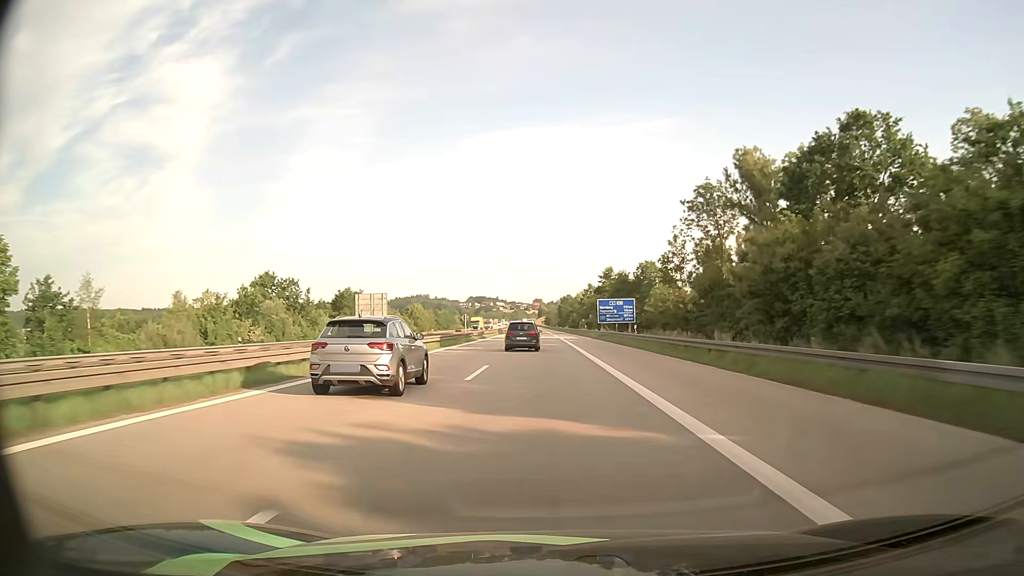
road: motorway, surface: asphalt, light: Day
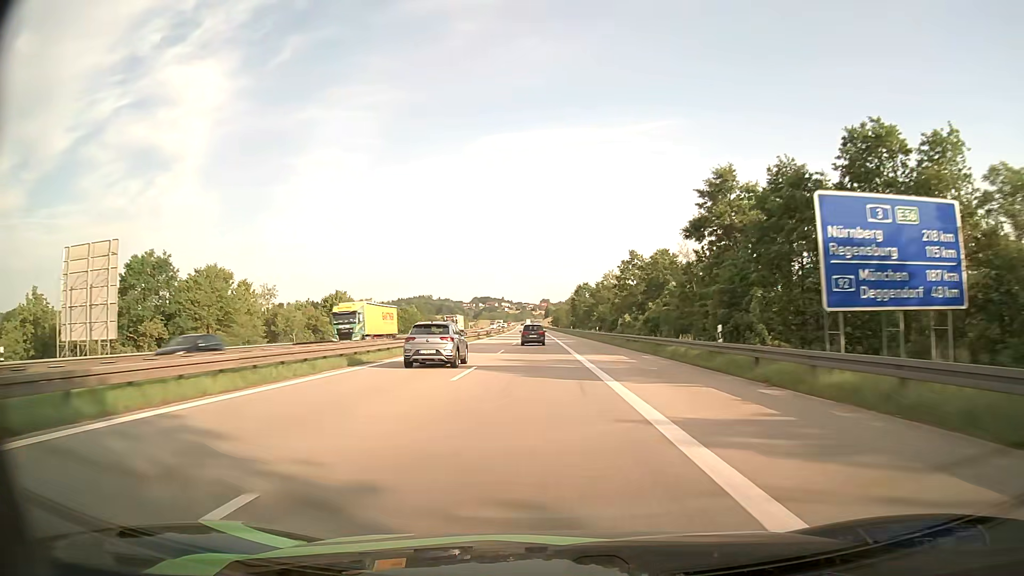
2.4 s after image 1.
(-0.2, +71.3) m; 0°
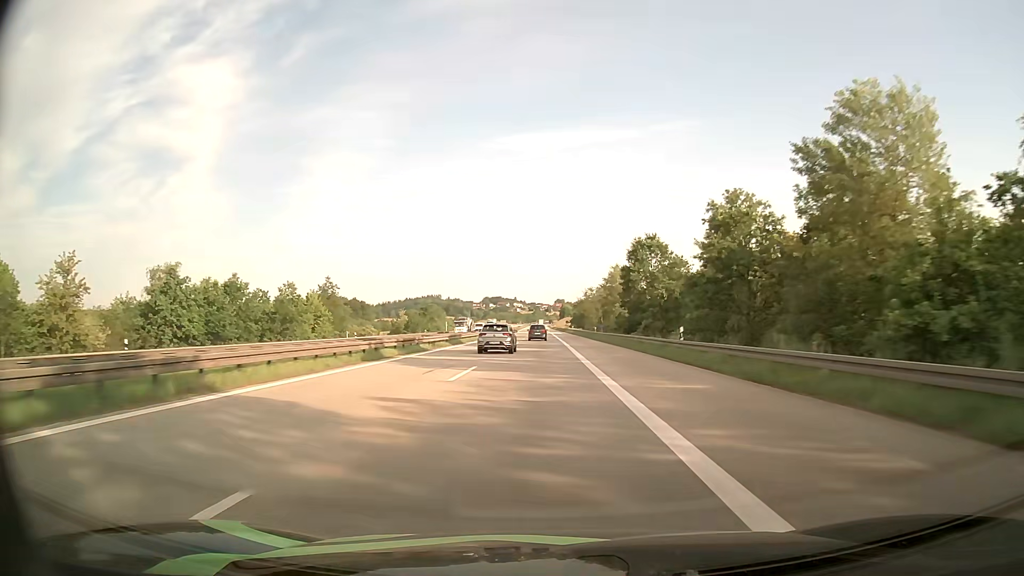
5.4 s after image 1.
(-1.4, +89.6) m; -1°
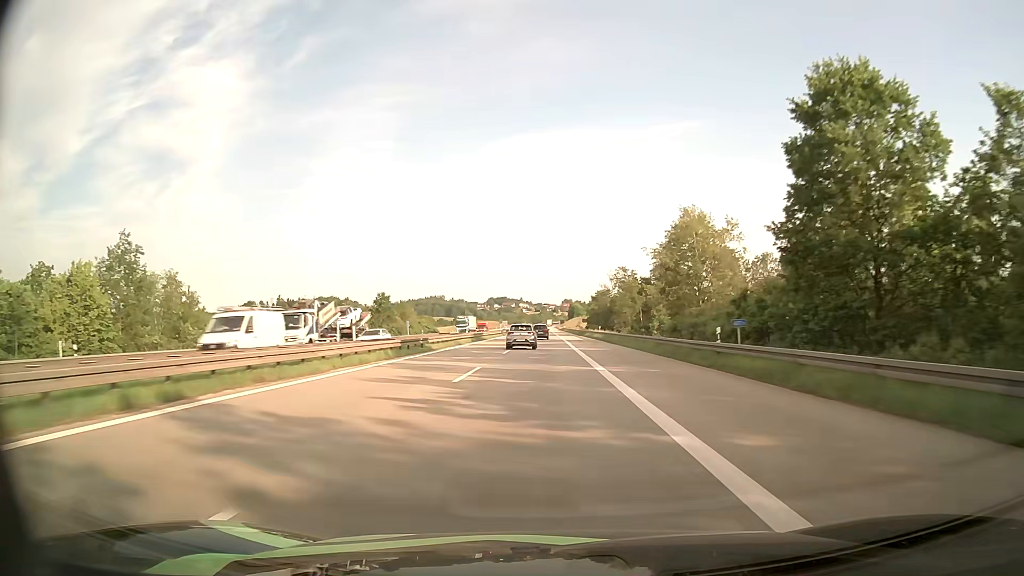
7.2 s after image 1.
(-0.4, +54.1) m; -1°
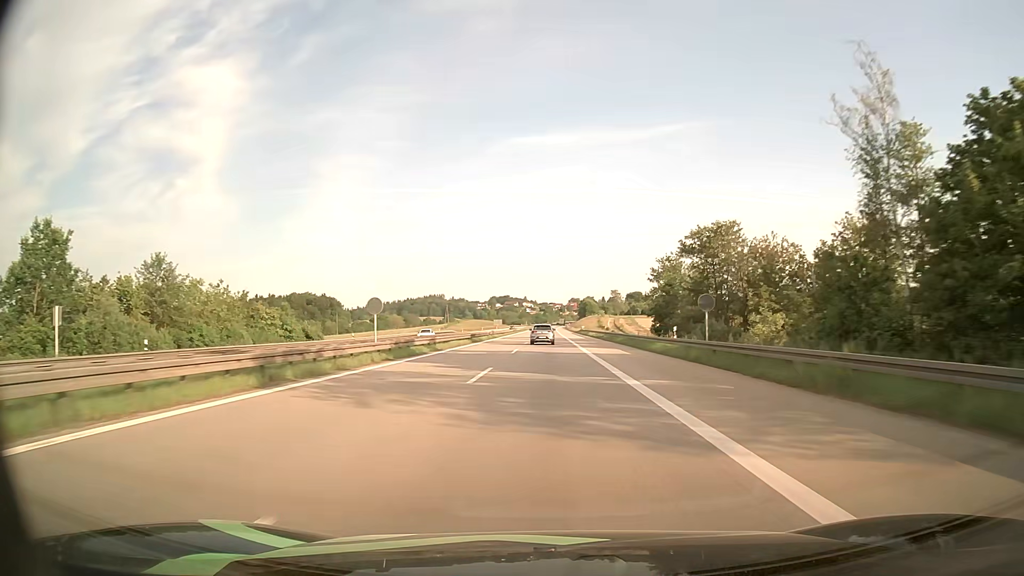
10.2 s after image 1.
(-0.4, +90.5) m; 0°
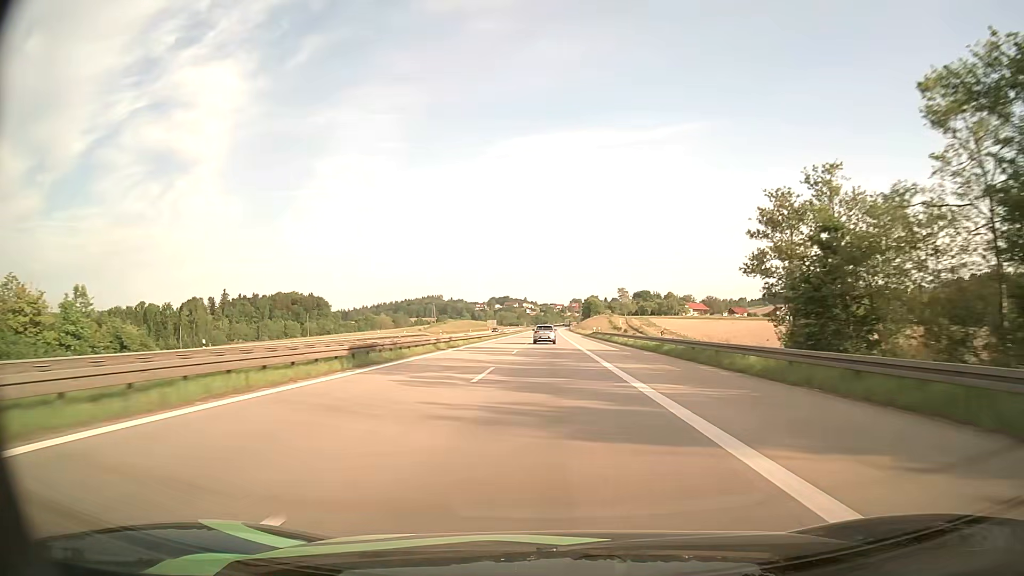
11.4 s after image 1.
(0.0, +36.2) m; 0°
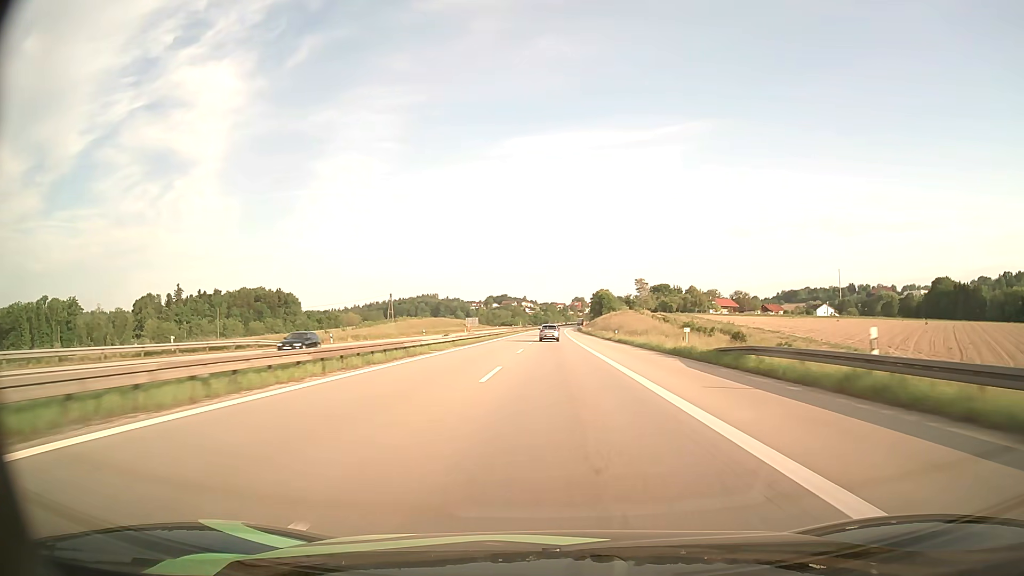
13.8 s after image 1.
(-0.3, +72.5) m; 0°
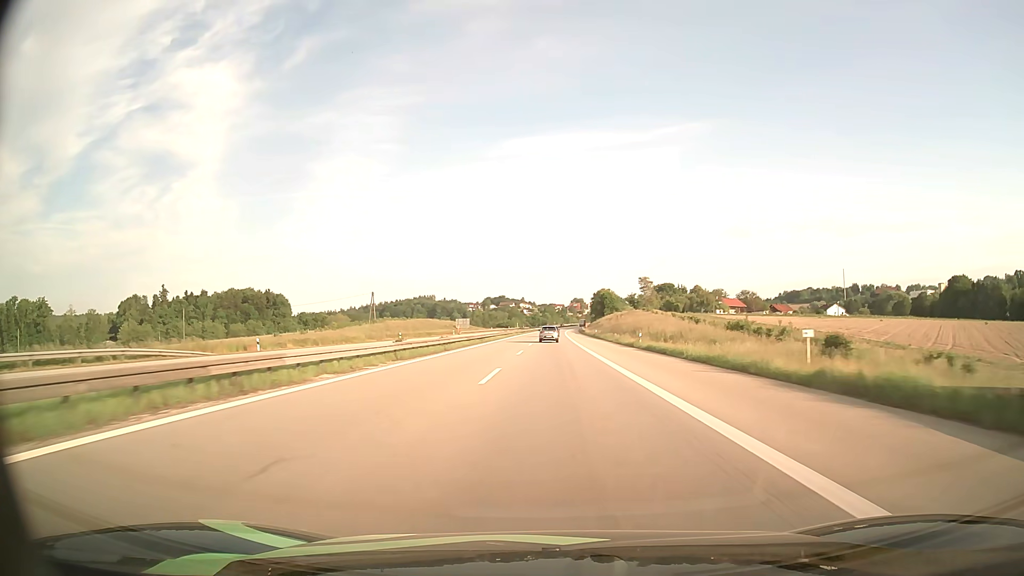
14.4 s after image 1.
(0.0, +18.1) m; 0°
(0, +10) (0, +20) (0, +30) (0, +40) (0, +50) (0, +60) (0, +70) (0, +80) (0, +90) (+1, +100) m
